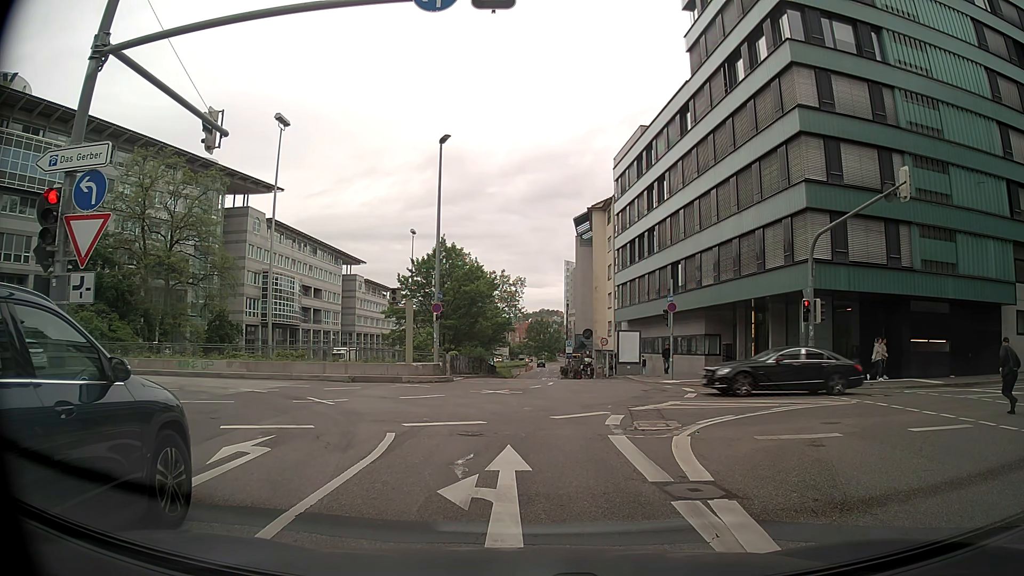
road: primary_link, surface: asphalt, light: Day
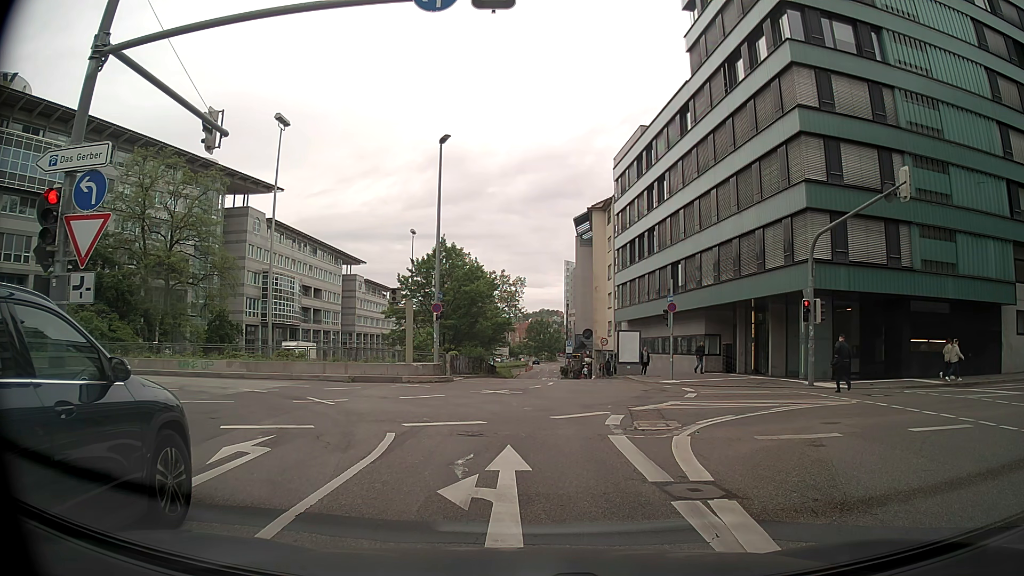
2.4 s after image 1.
(0.0, 0.0) m; 0°
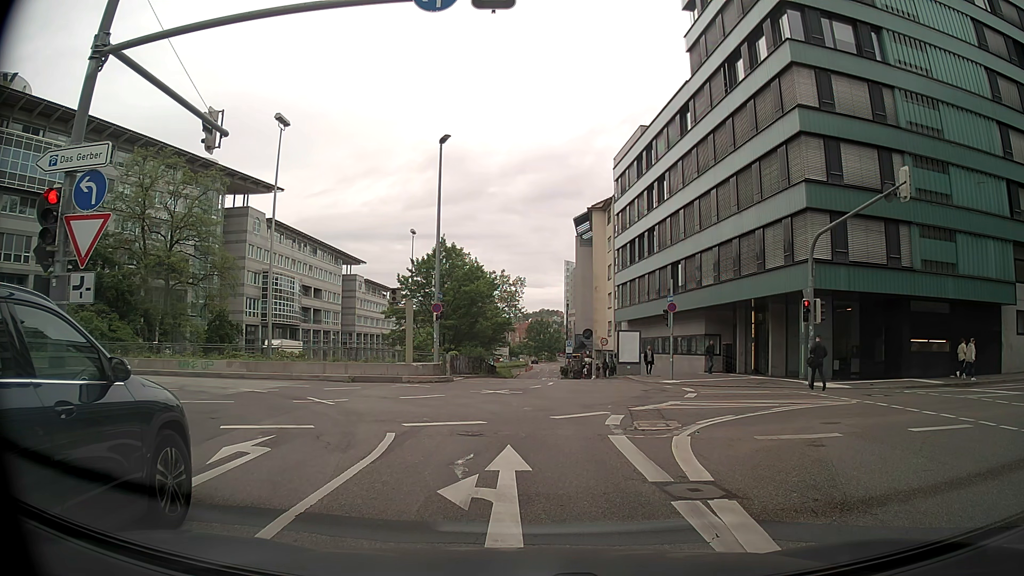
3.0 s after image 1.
(0.0, 0.0) m; 0°
